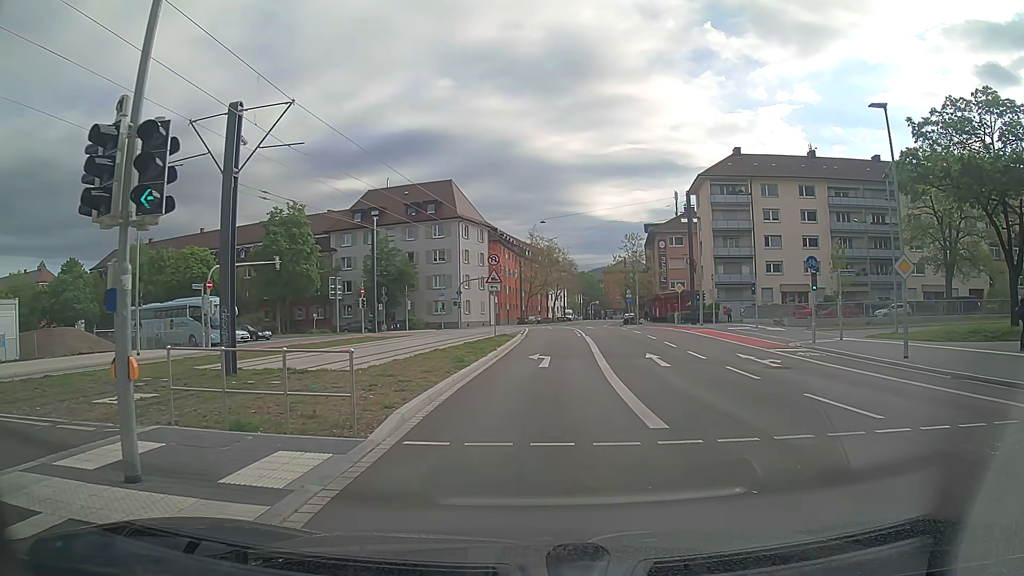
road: secondary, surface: asphalt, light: Day
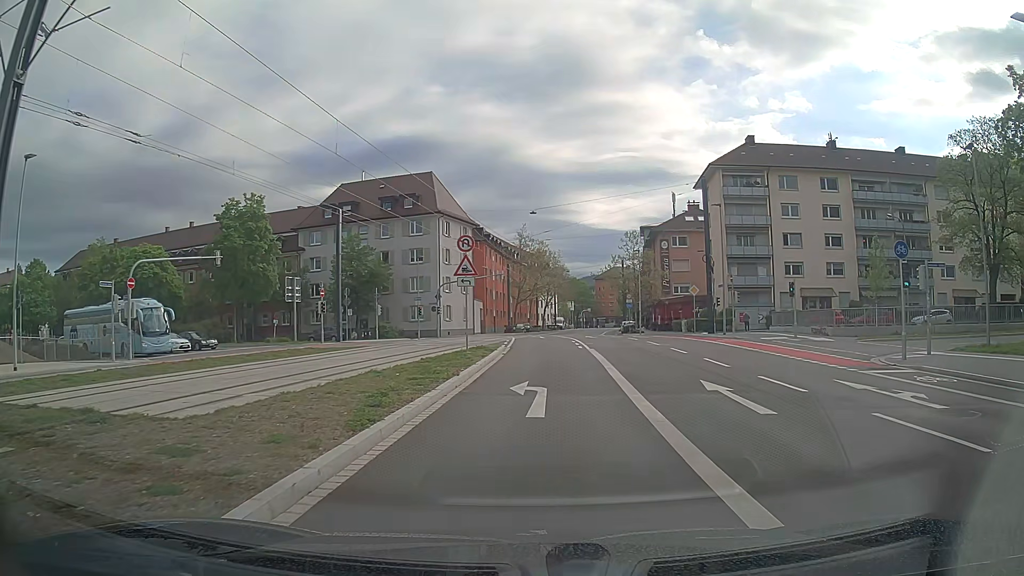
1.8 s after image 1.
(-0.3, +9.2) m; -1°
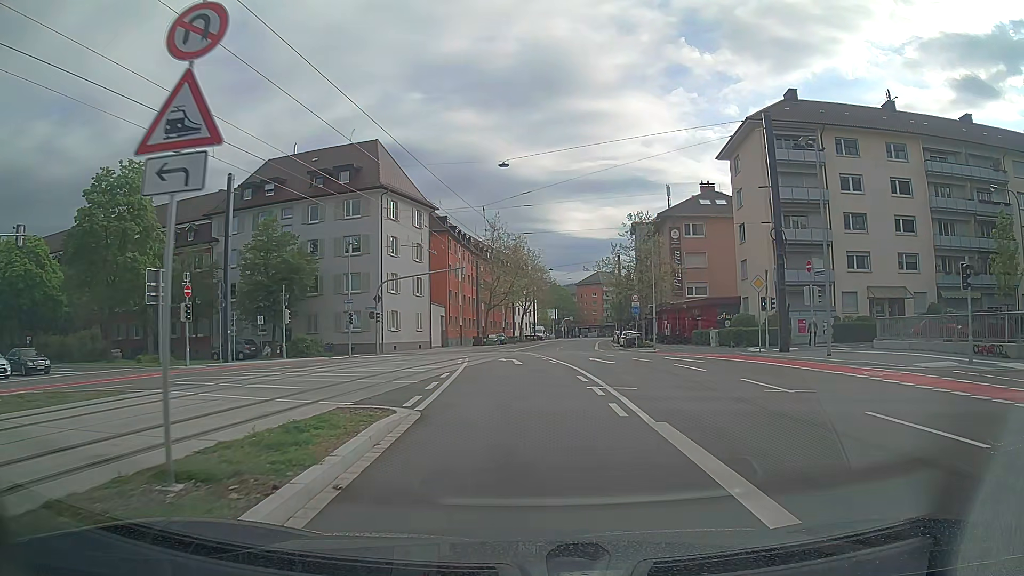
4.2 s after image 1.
(+0.1, +18.3) m; +1°
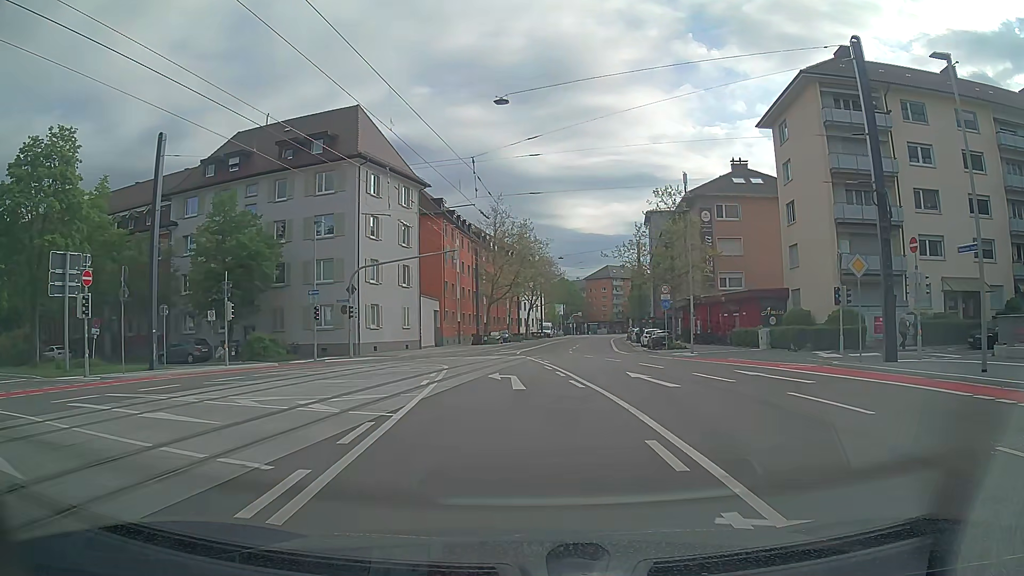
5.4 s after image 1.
(-0.1, +9.2) m; -1°
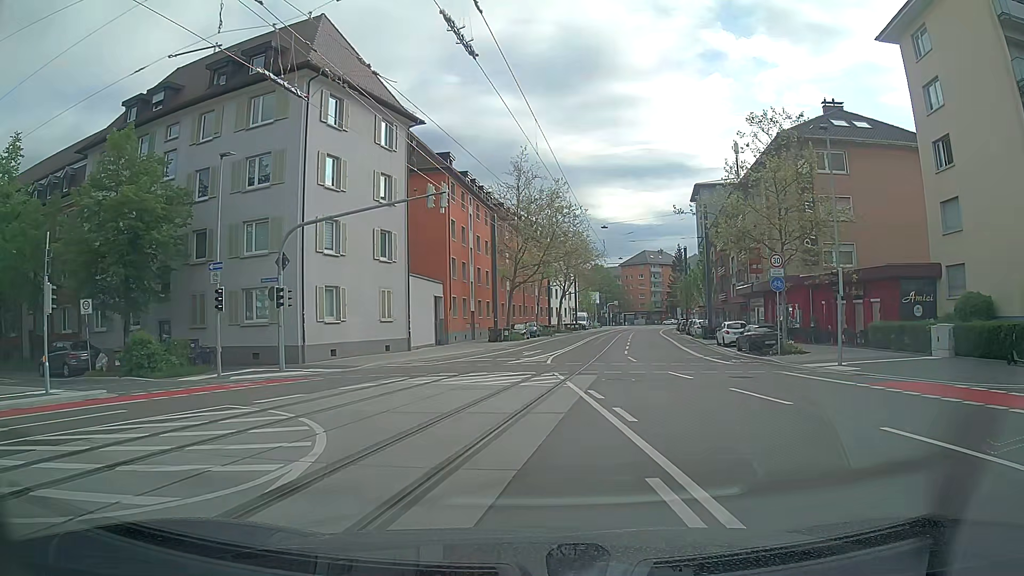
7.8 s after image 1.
(-0.2, +15.7) m; -3°
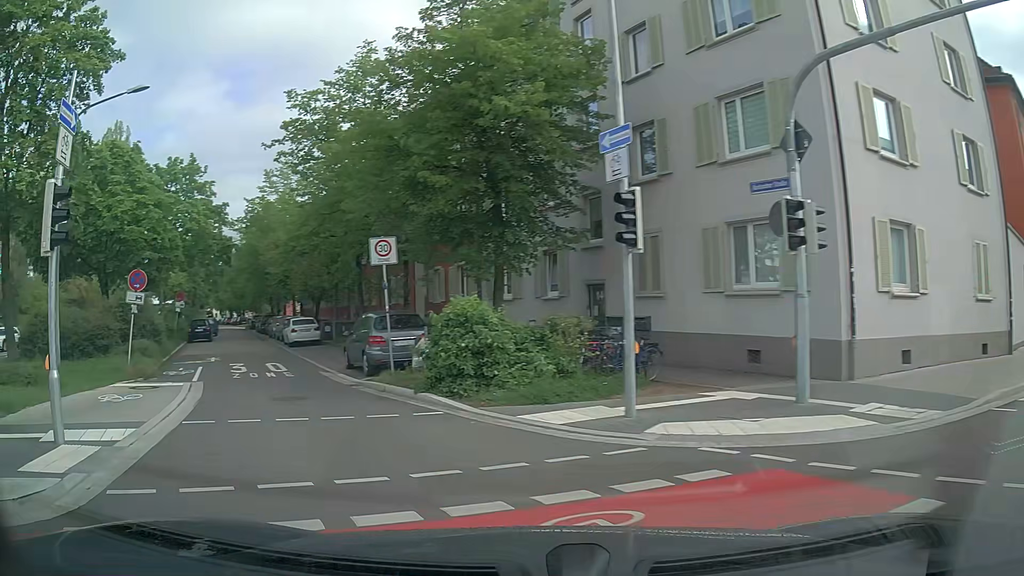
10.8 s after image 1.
(-4.1, +14.9) m; -47°
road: residential
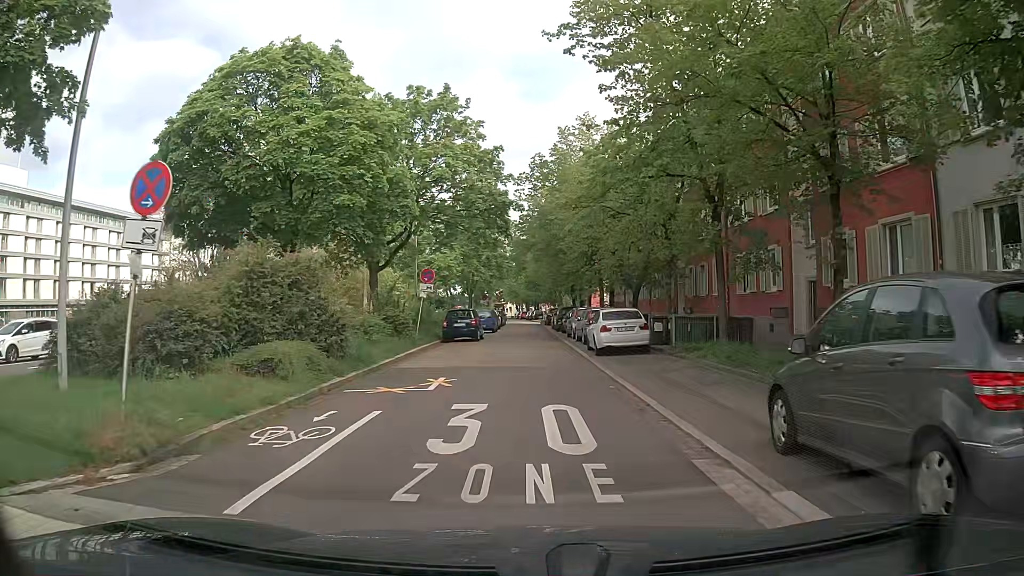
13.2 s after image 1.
(-3.9, +12.8) m; -24°
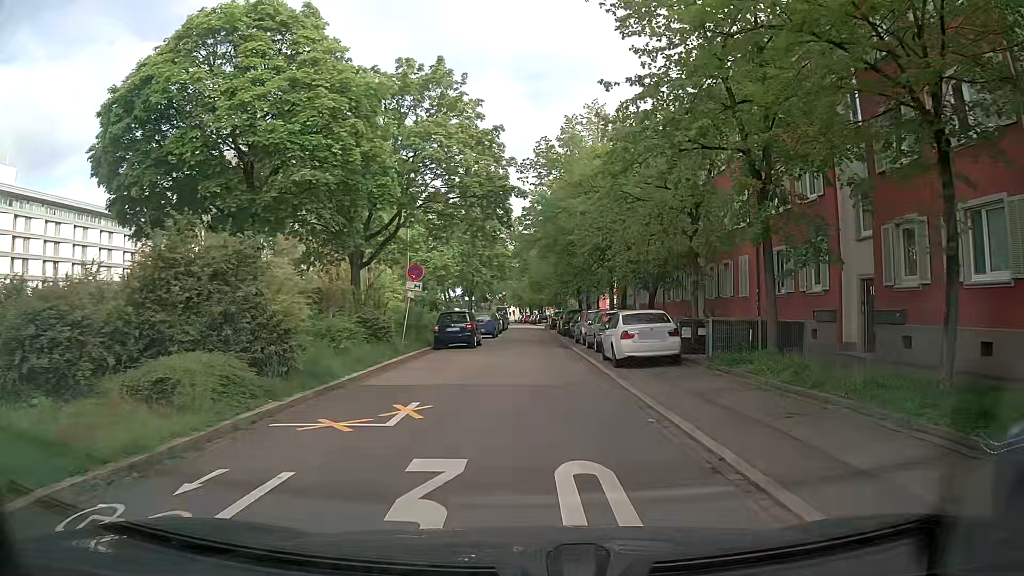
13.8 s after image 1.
(0.0, +3.8) m; +1°
(0, +10) (0, +20) (-1, +30) (-1, +40) (-1, +50) (-1, +60) (-2, +70) (-2, +80) (-3, +90) (-3, +100) m
